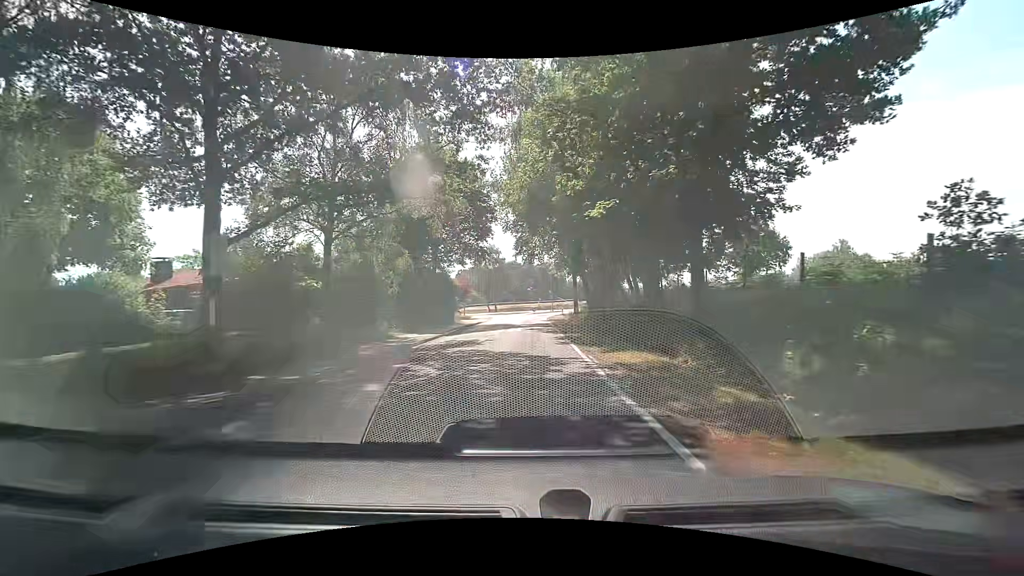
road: secondary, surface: asphalt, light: Day
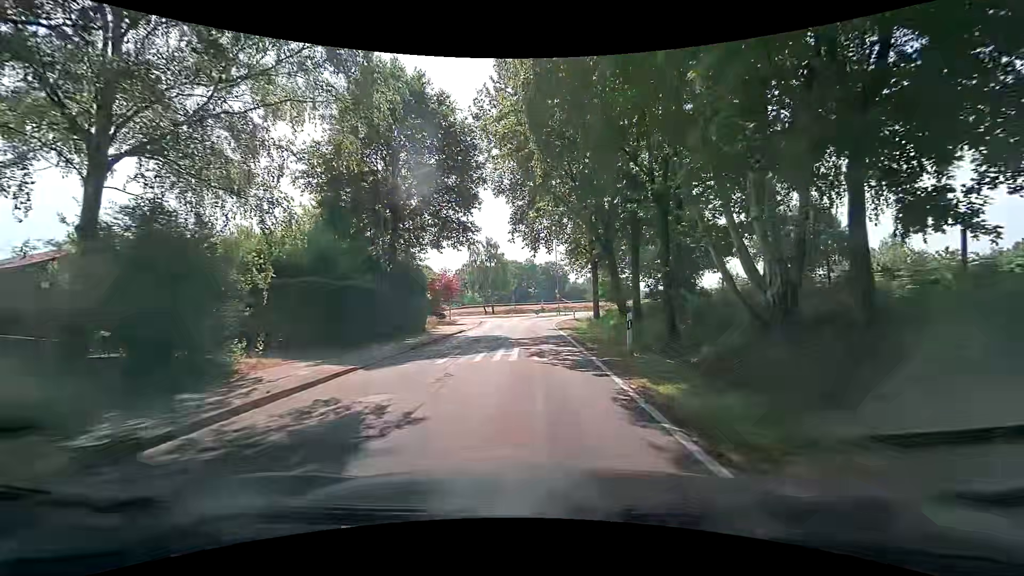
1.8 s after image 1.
(-0.1, +13.5) m; -1°
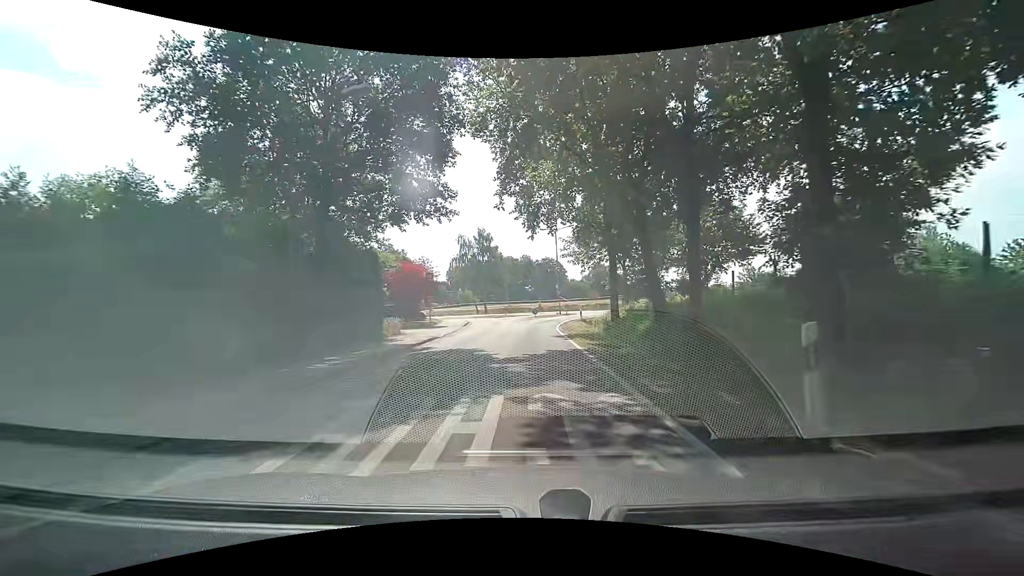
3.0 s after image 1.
(+0.1, +9.0) m; +1°
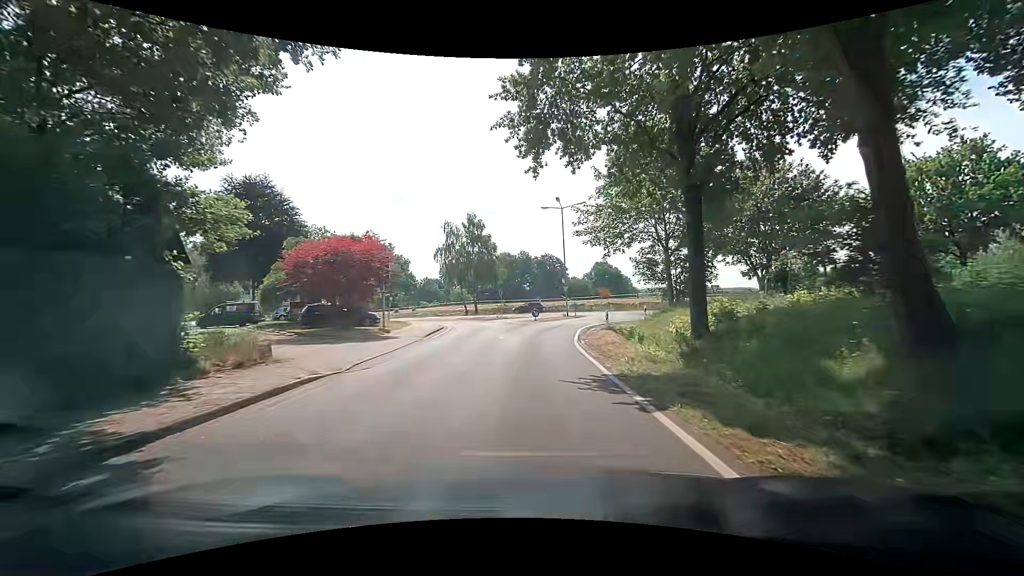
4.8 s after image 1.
(0.0, +13.5) m; 0°
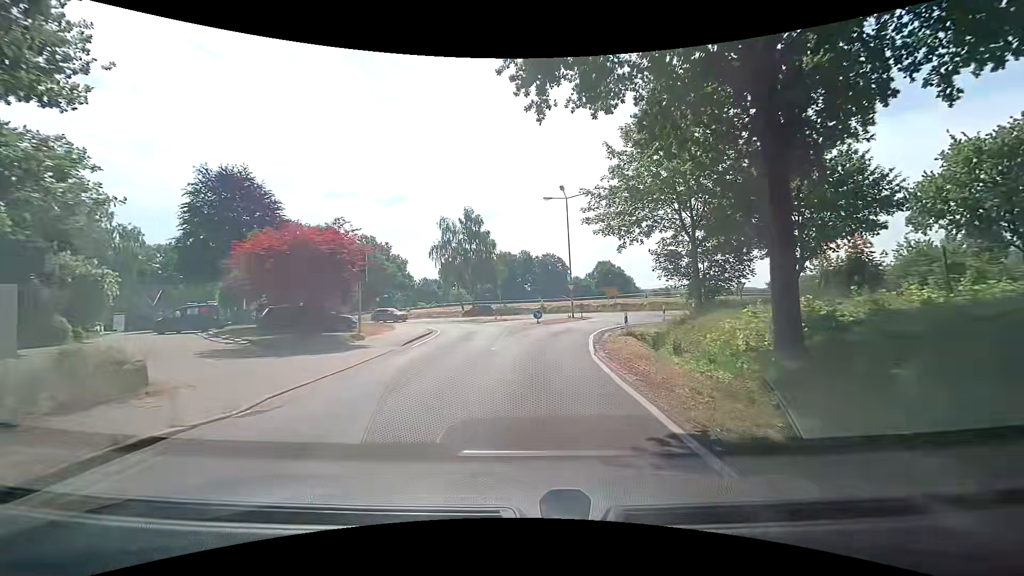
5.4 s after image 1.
(0.0, +4.5) m; -2°
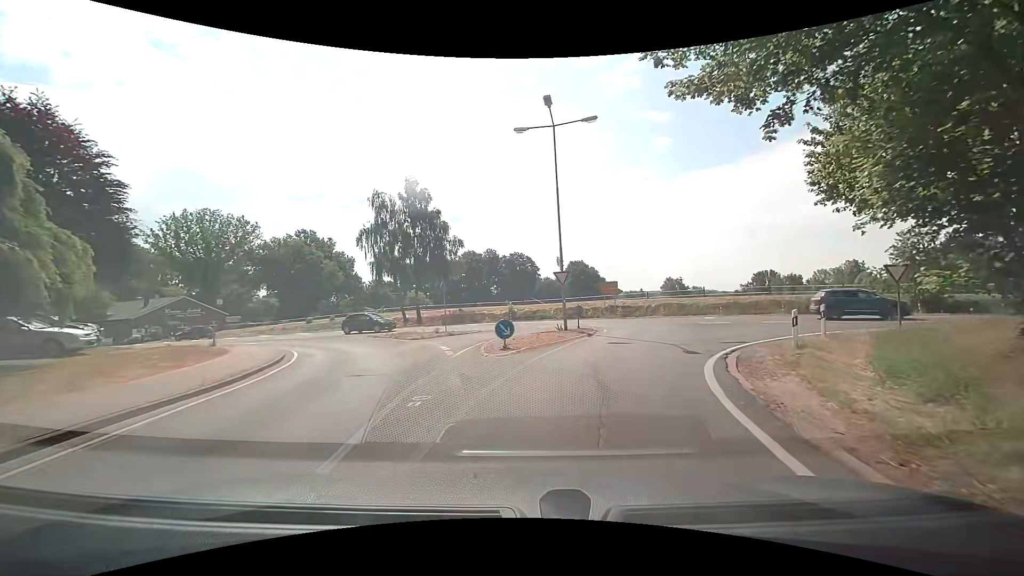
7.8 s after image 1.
(+1.1, +17.9) m; +6°
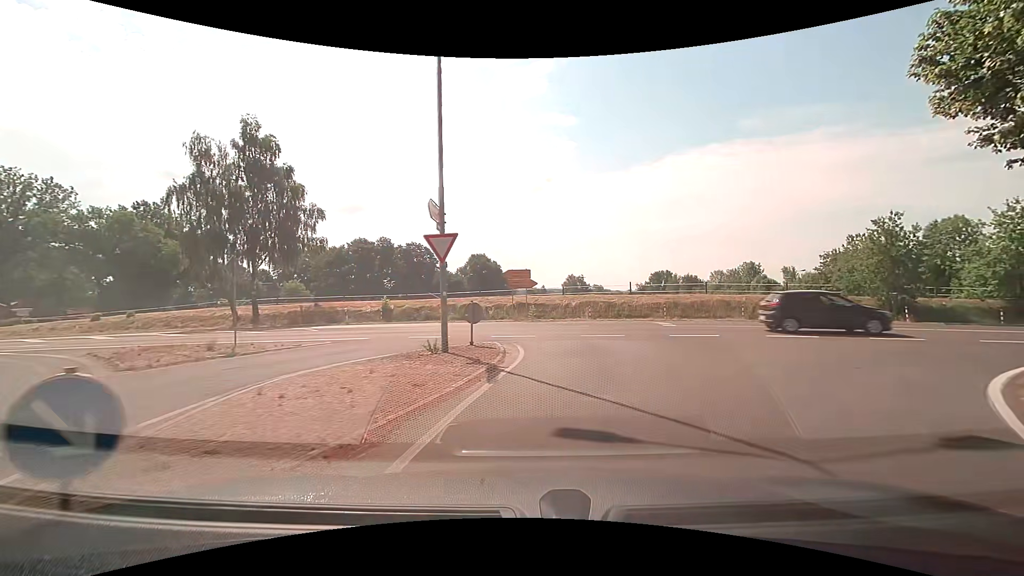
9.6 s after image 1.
(+1.1, +11.8) m; +11°
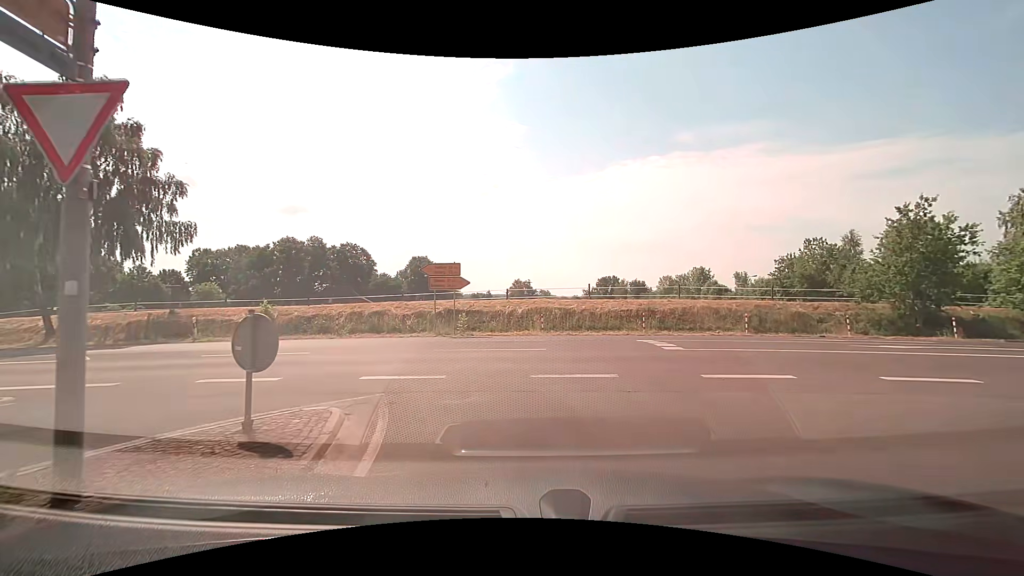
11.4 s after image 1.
(+0.6, +8.2) m; +6°
(-1, +10) (-8, +17) (-17, +21) (-27, +21) (-37, +21) (-47, +22) (-57, +22) (-67, +22) (-77, +22) (-87, +22) m
